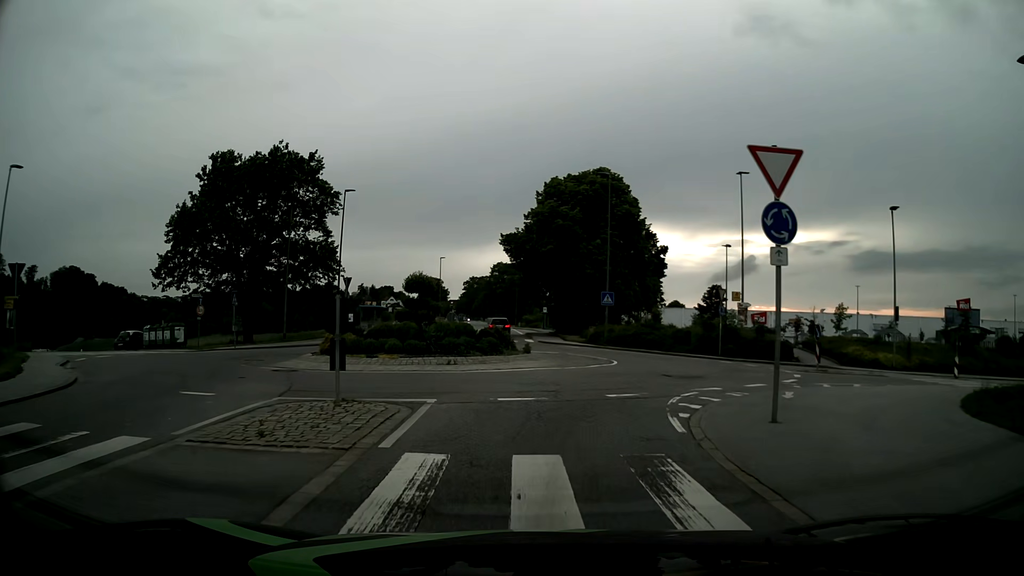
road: tertiary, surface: asphalt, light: Day
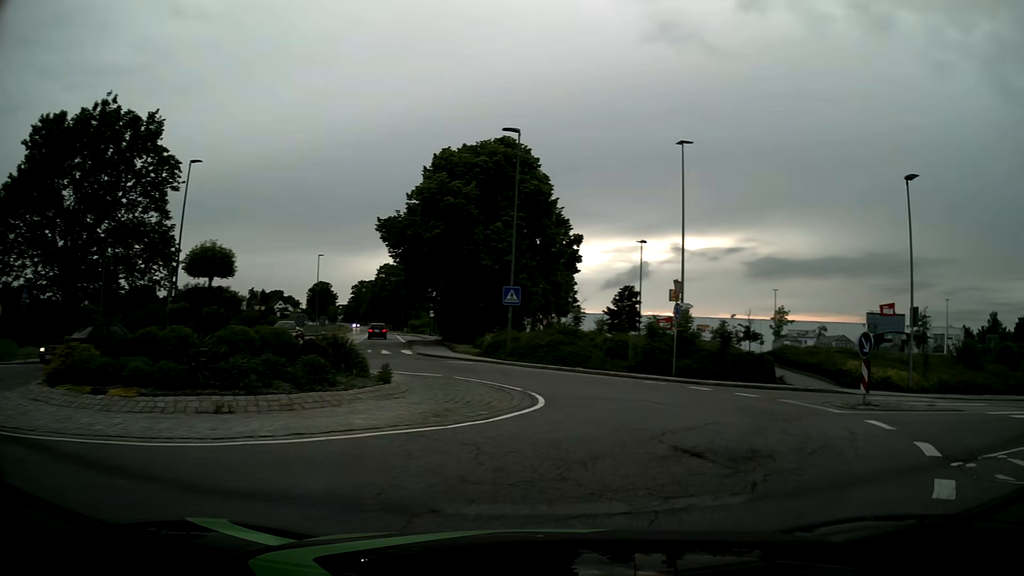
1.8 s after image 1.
(+0.4, +10.3) m; +10°
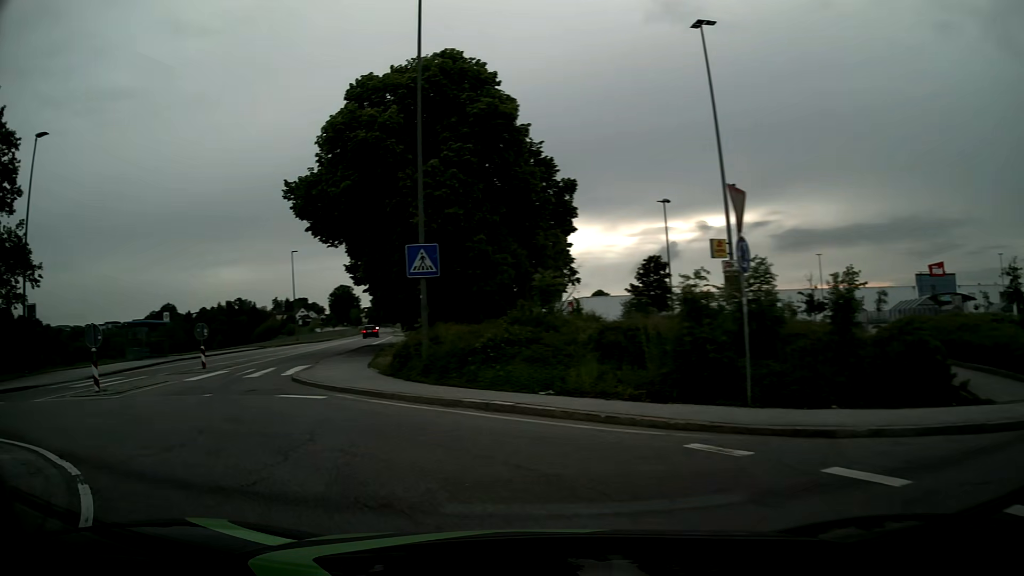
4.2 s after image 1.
(+2.4, +13.4) m; -3°
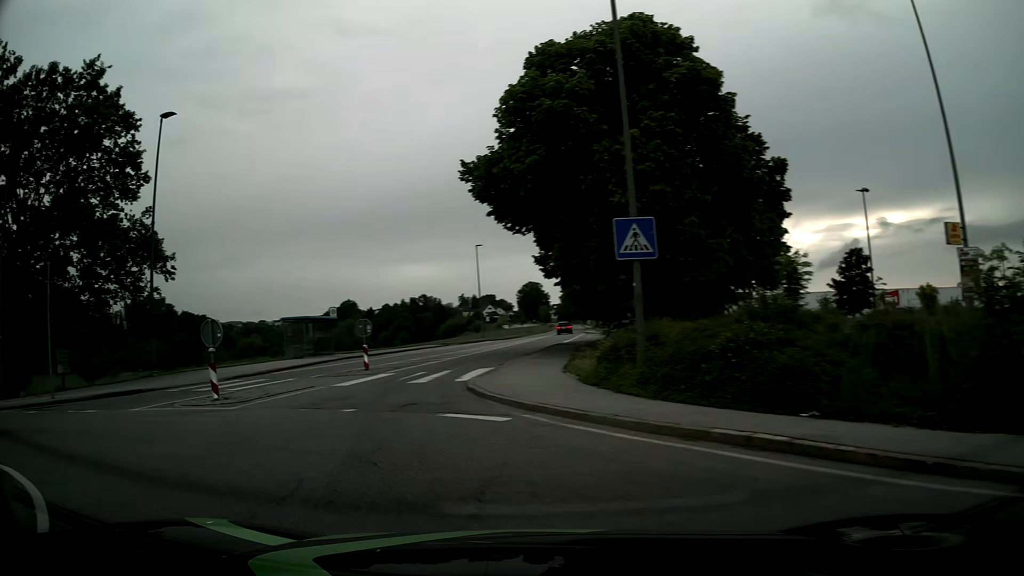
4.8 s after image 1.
(-0.5, +3.4) m; -16°
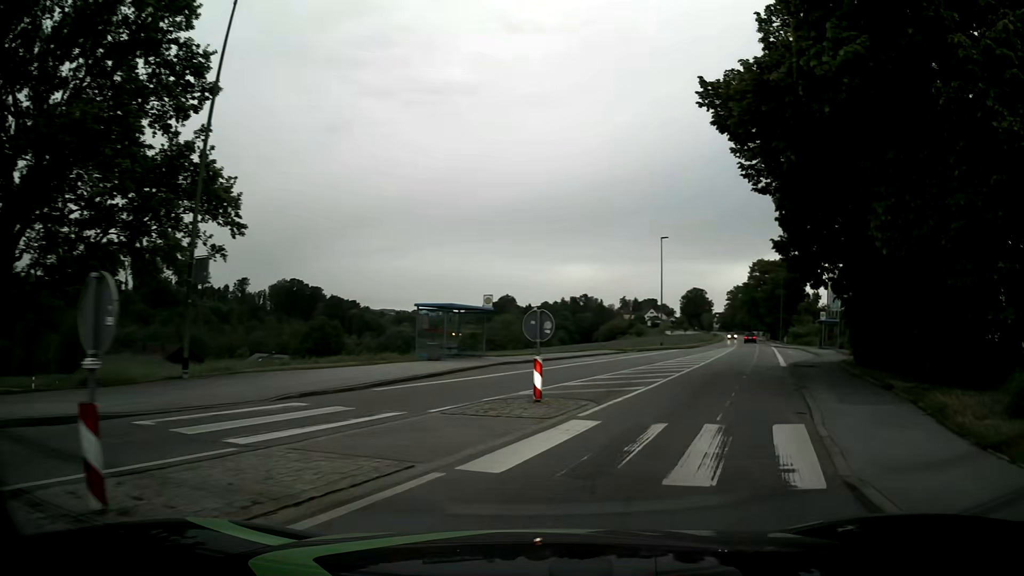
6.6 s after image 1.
(-2.5, +10.0) m; -13°
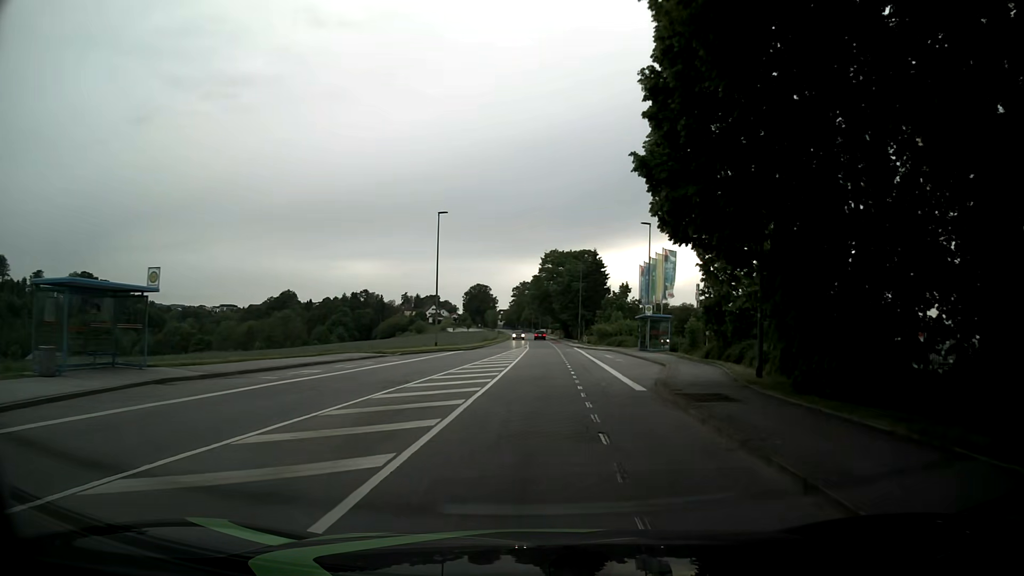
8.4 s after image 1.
(+2.3, +12.5) m; +18°
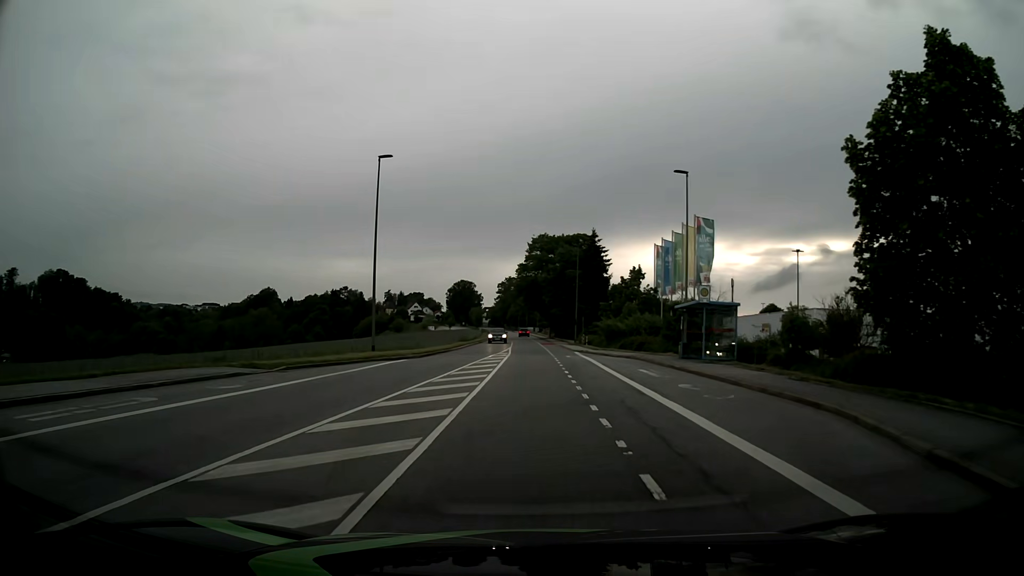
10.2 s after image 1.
(+0.1, +17.1) m; +1°
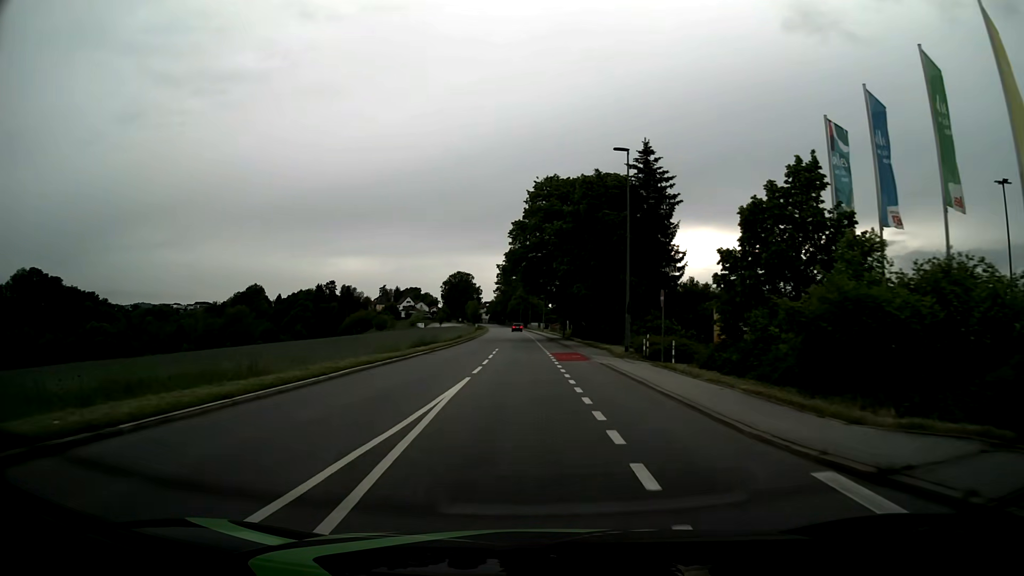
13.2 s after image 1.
(0.0, +36.2) m; -1°
(0, +10) (0, +20) (0, +30) (-1, +40) (-1, +50) (-1, +60) (-1, +70) (-2, +80) (-2, +90) (-2, +100) m
